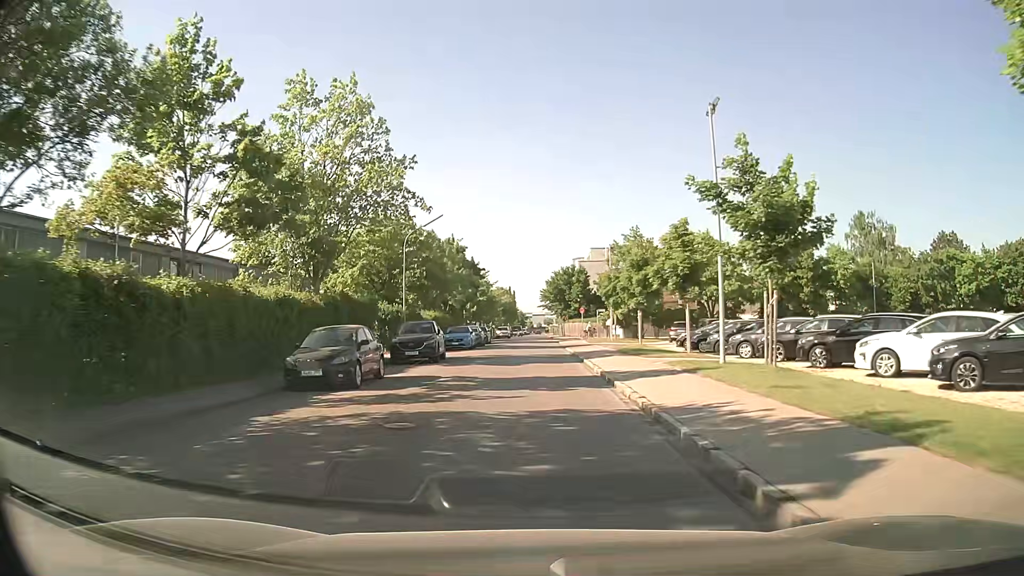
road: residential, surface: asphalt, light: Day
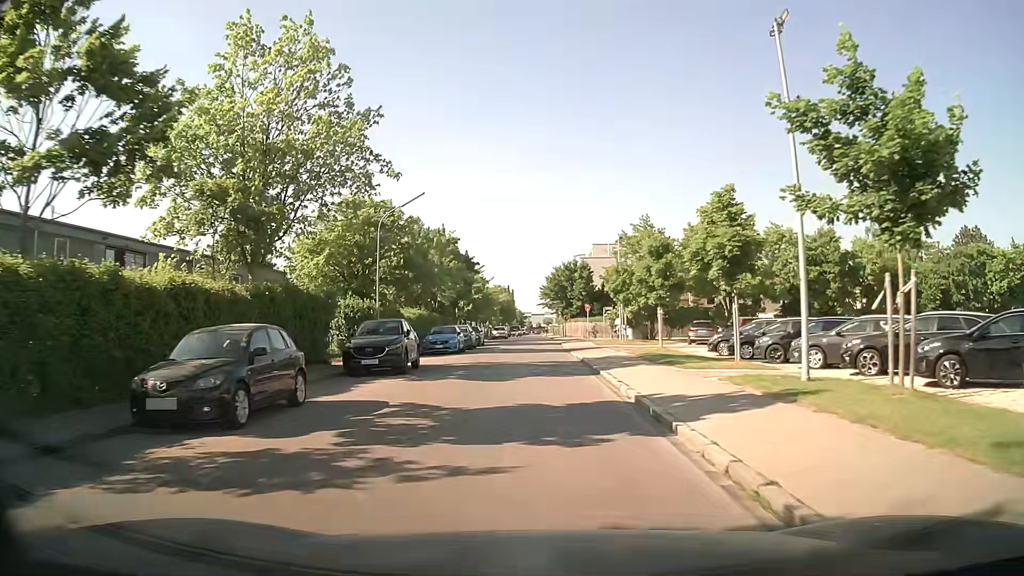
(0.0, +6.4) m; 0°
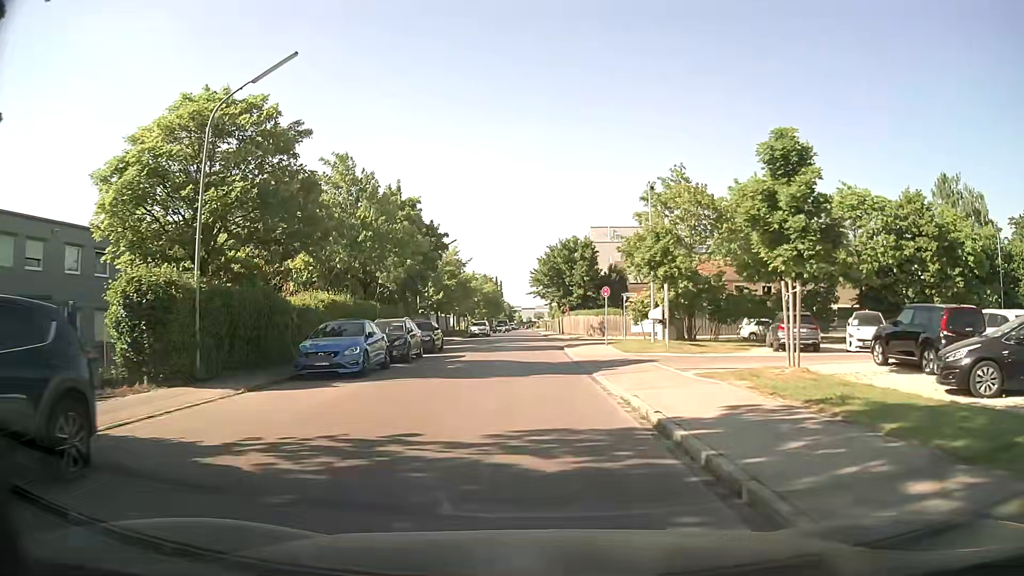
(+0.2, +17.0) m; +1°
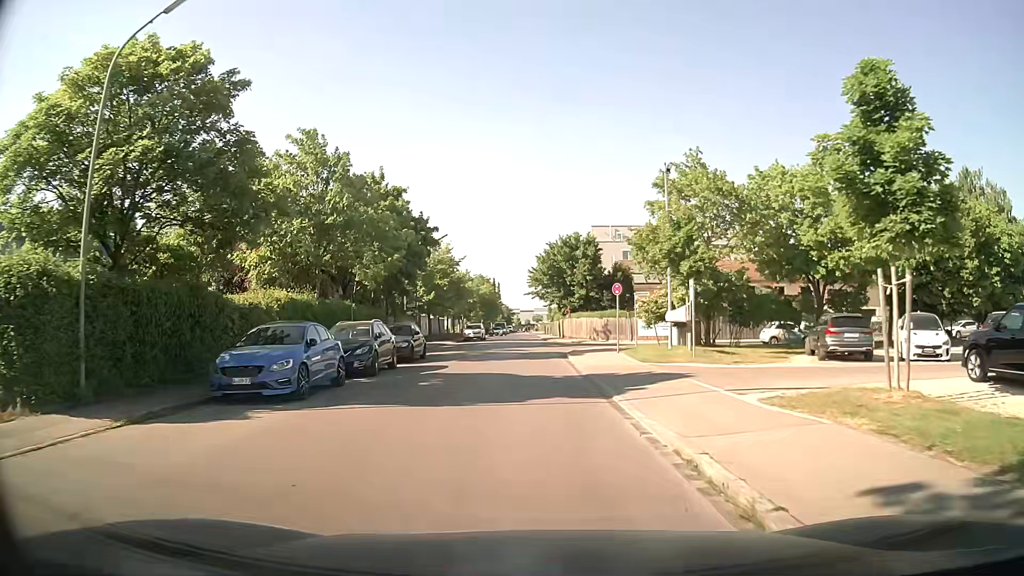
(0.0, +4.5) m; +1°
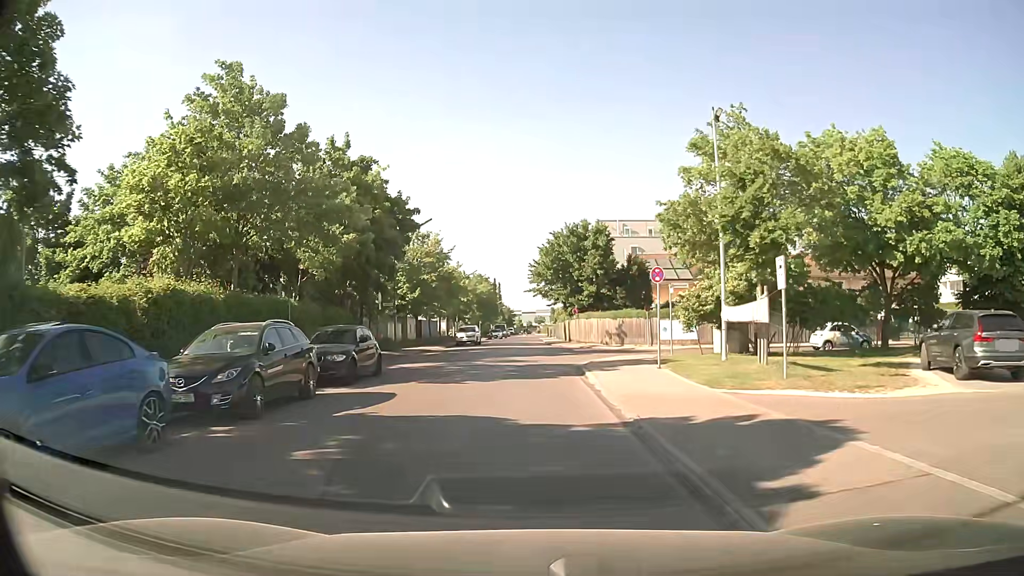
(-0.1, +7.9) m; -1°
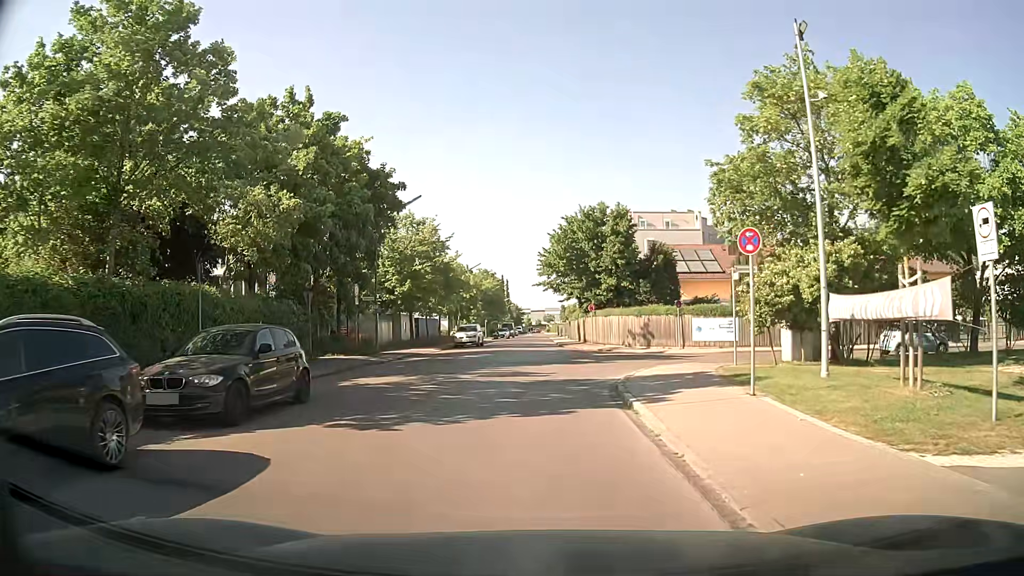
(0.0, +6.7) m; -1°
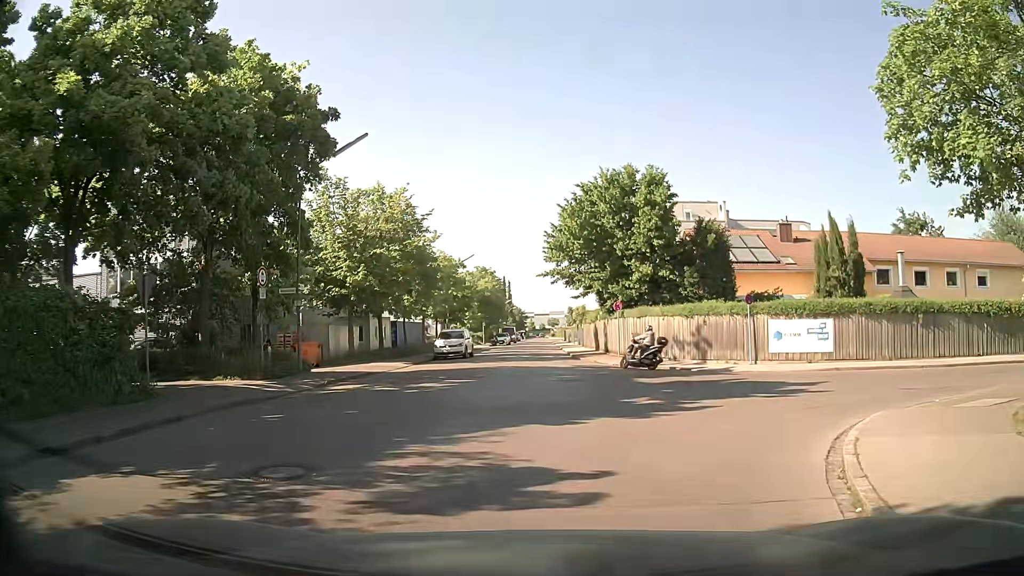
(0.0, +11.4) m; 0°
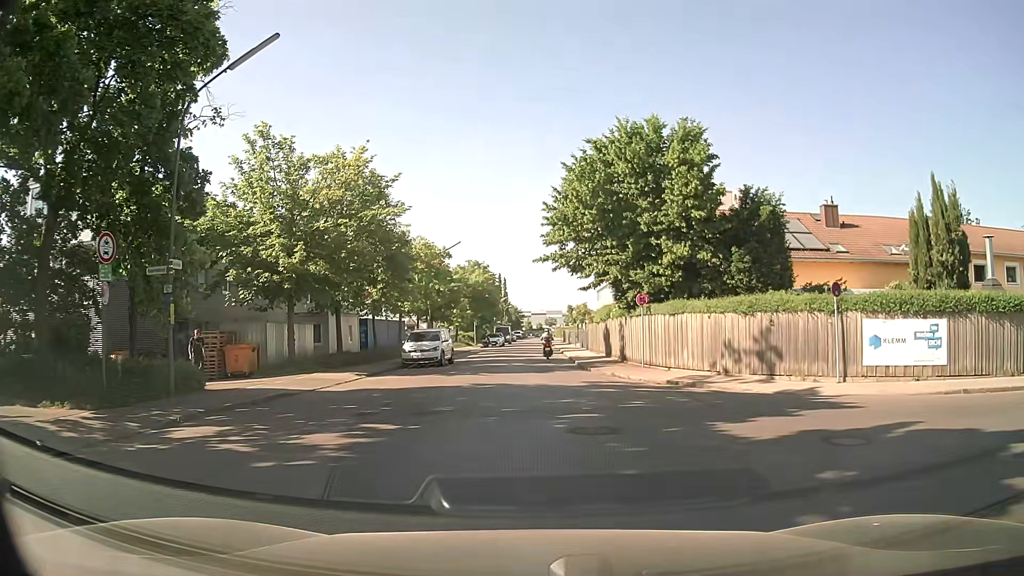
(+0.1, +7.9) m; +2°
(0, +10) (-1, +20) (-1, +30) (-1, +40) (-1, +50) (-1, +60) (-1, +70) (-1, +80) (-2, +90) (-2, +100) m
